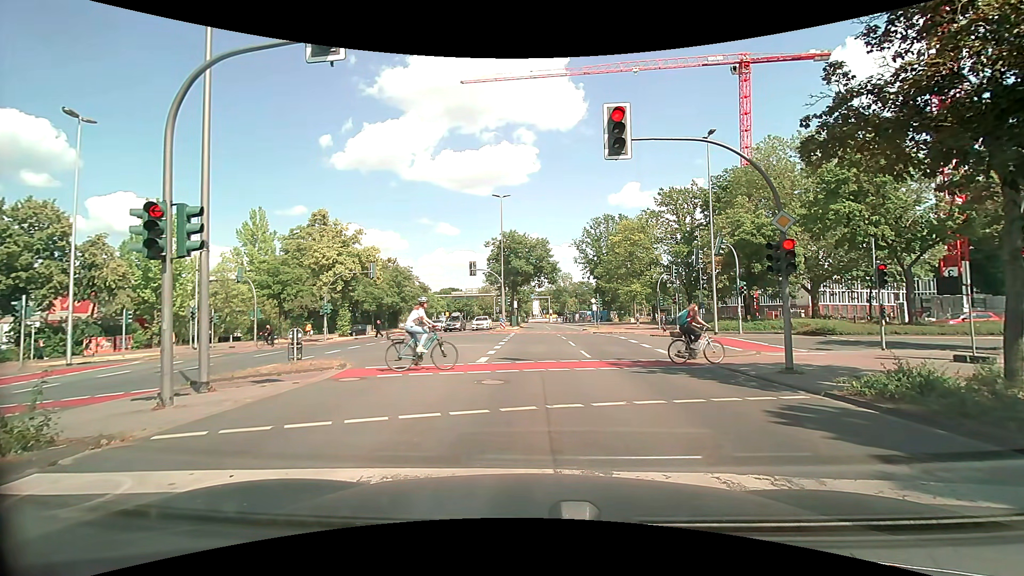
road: secondary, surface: asphalt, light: Day
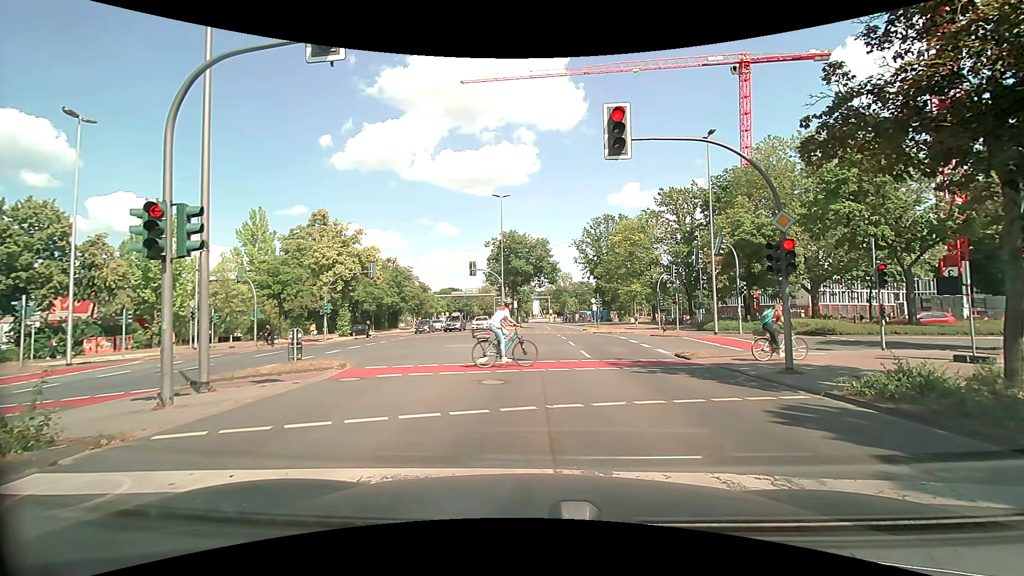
(0.0, 0.0) m; 0°
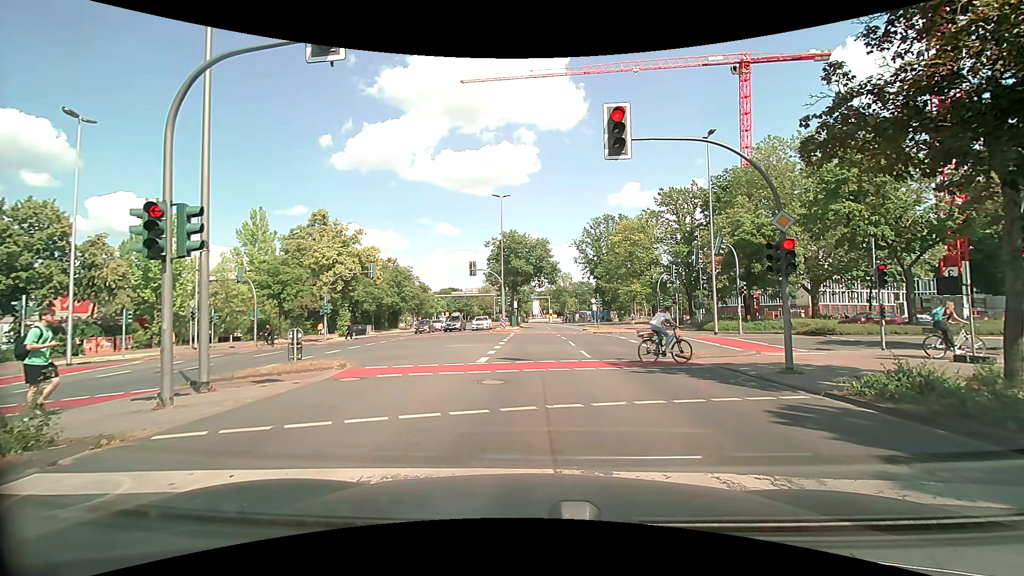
(0.0, 0.0) m; 0°
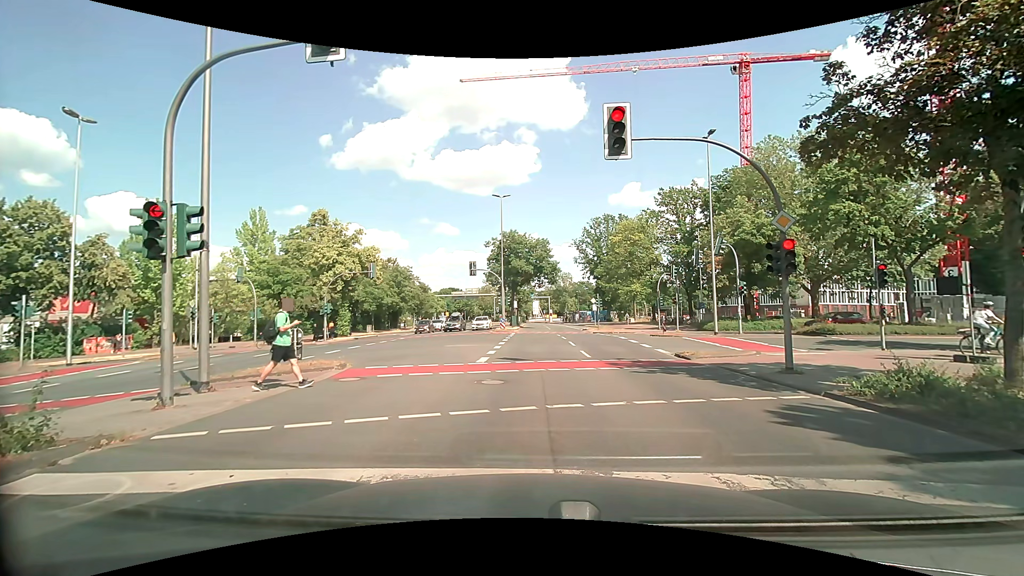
(0.0, 0.0) m; 0°
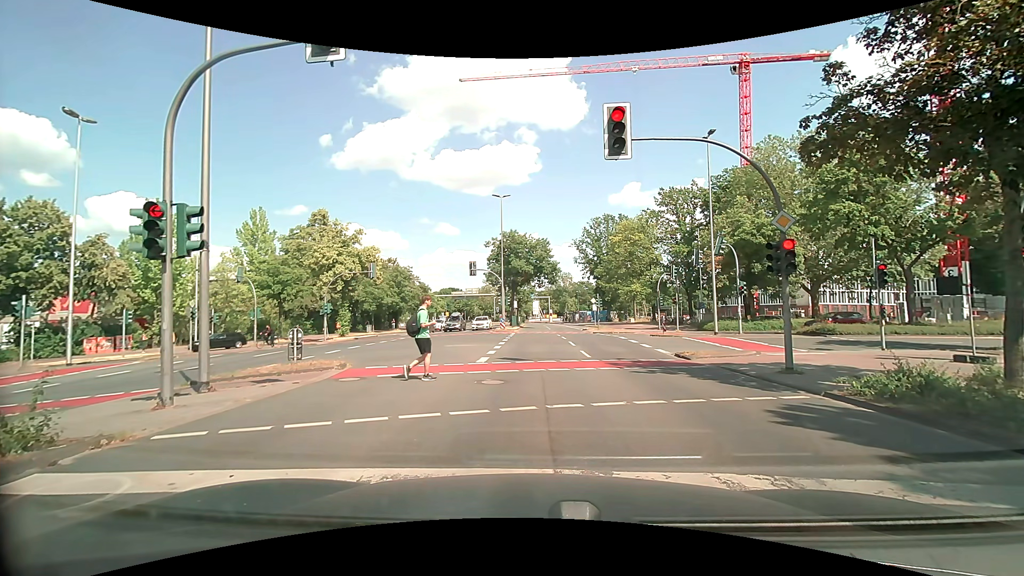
(0.0, 0.0) m; 0°
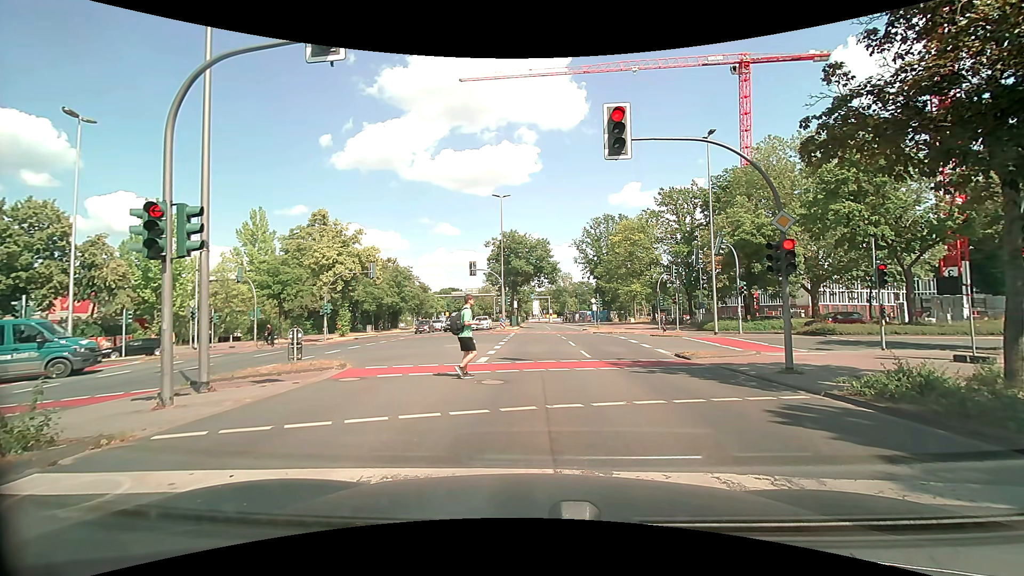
(0.0, 0.0) m; 0°
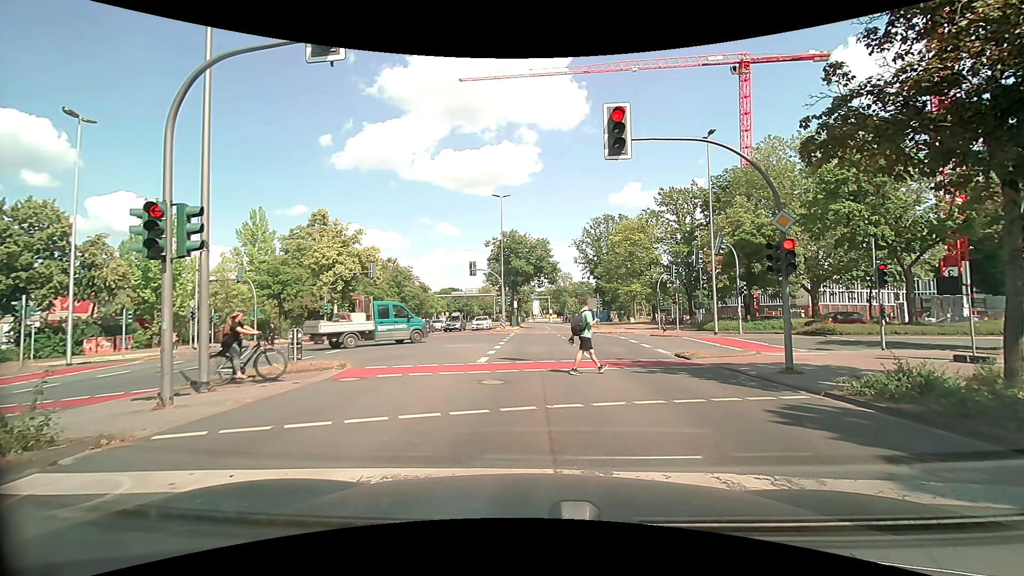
(0.0, 0.0) m; 0°
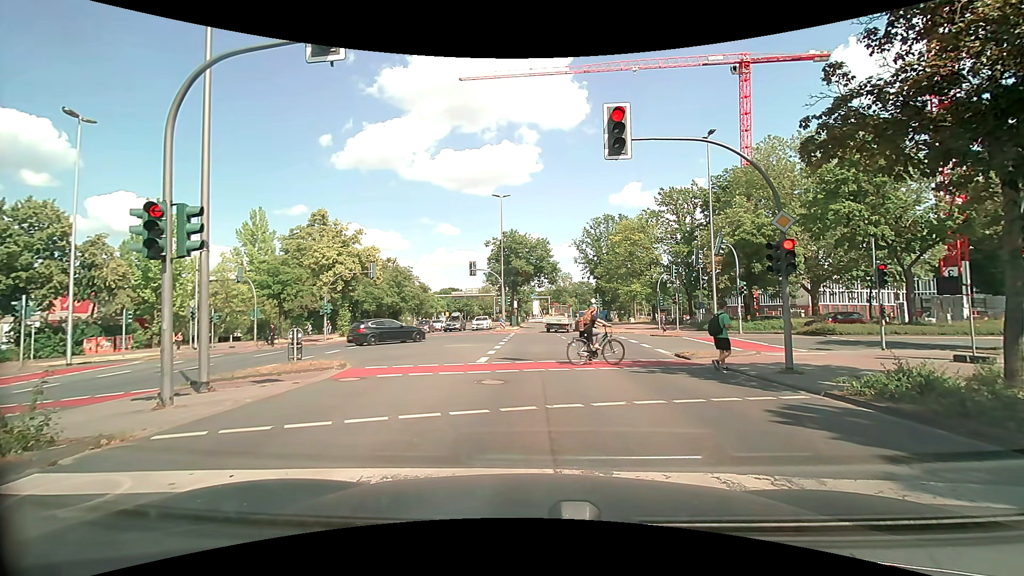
(0.0, 0.0) m; 0°
